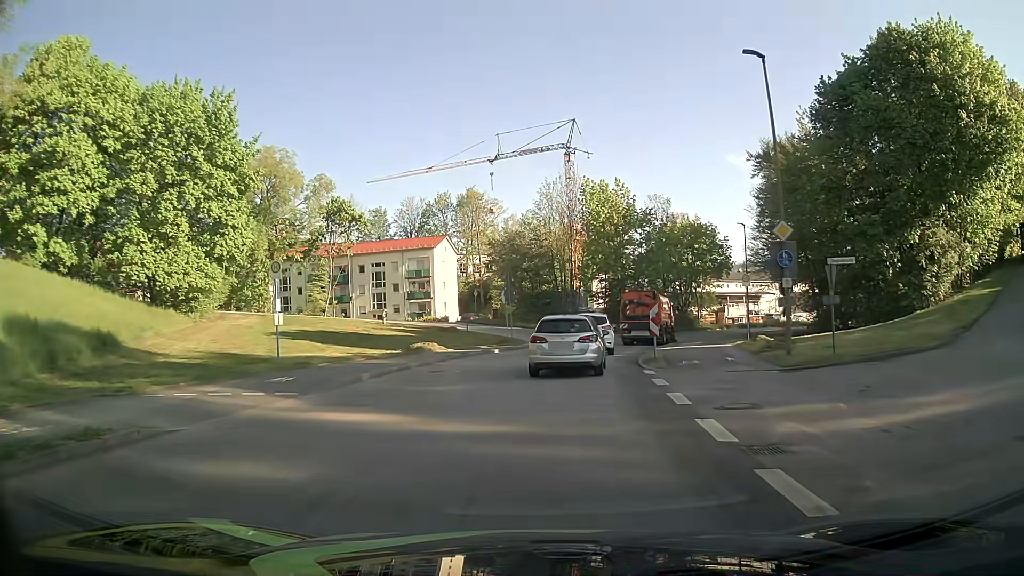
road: unclassified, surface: asphalt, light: Day
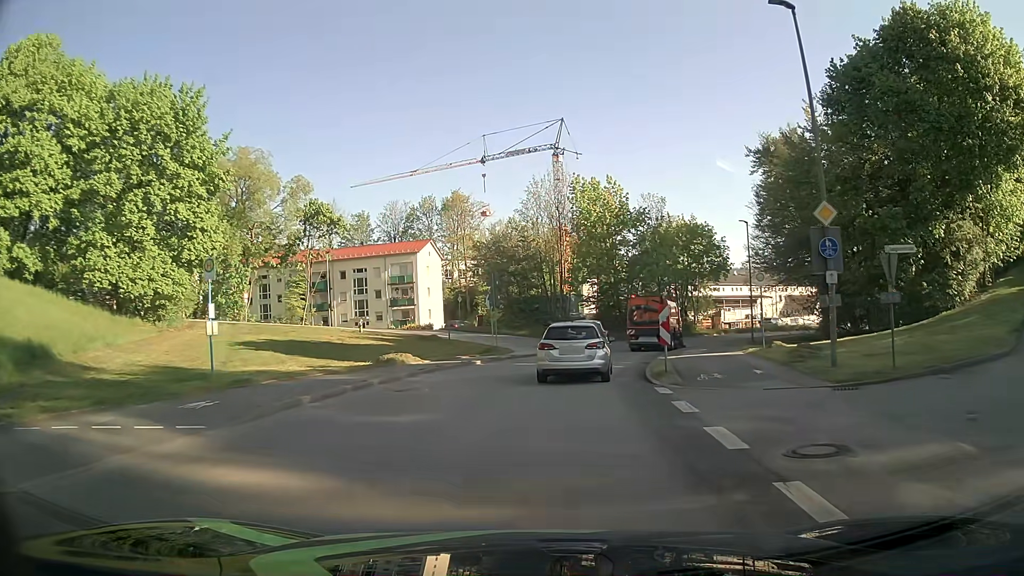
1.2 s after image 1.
(-0.1, +3.5) m; 0°
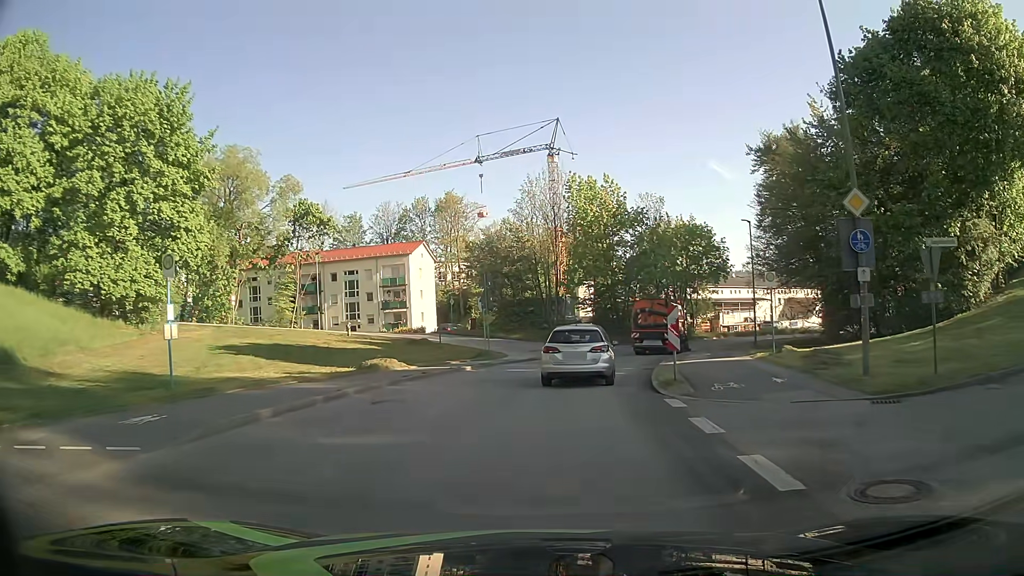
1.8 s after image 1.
(0.0, +1.8) m; 0°
